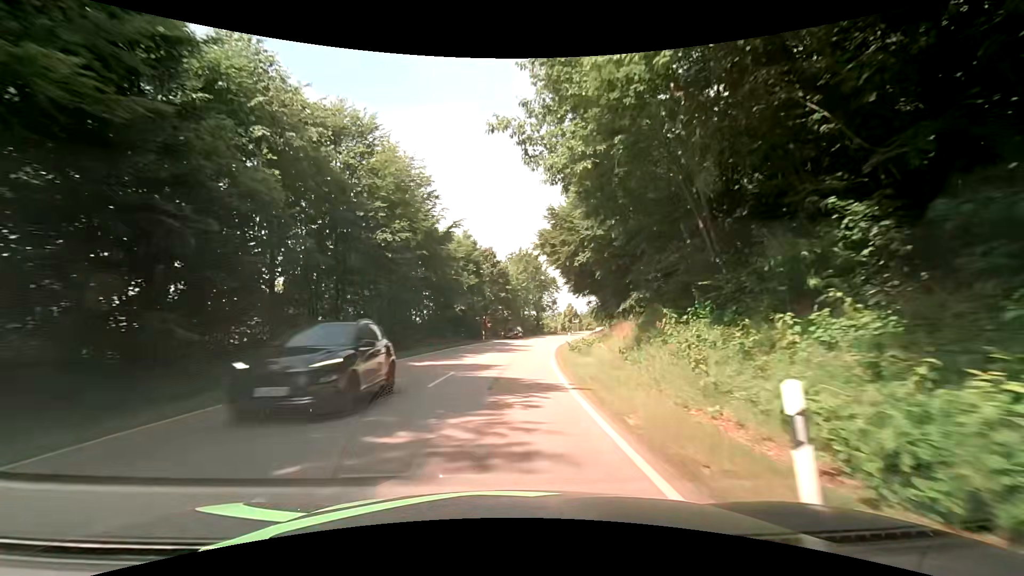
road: secondary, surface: asphalt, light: Day
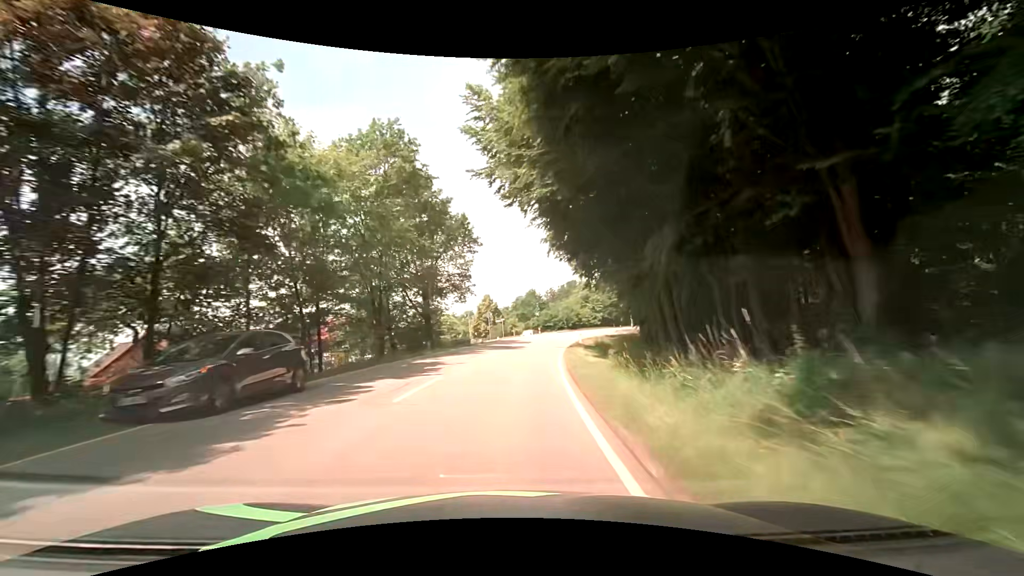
(+4.2, +49.5) m; +10°
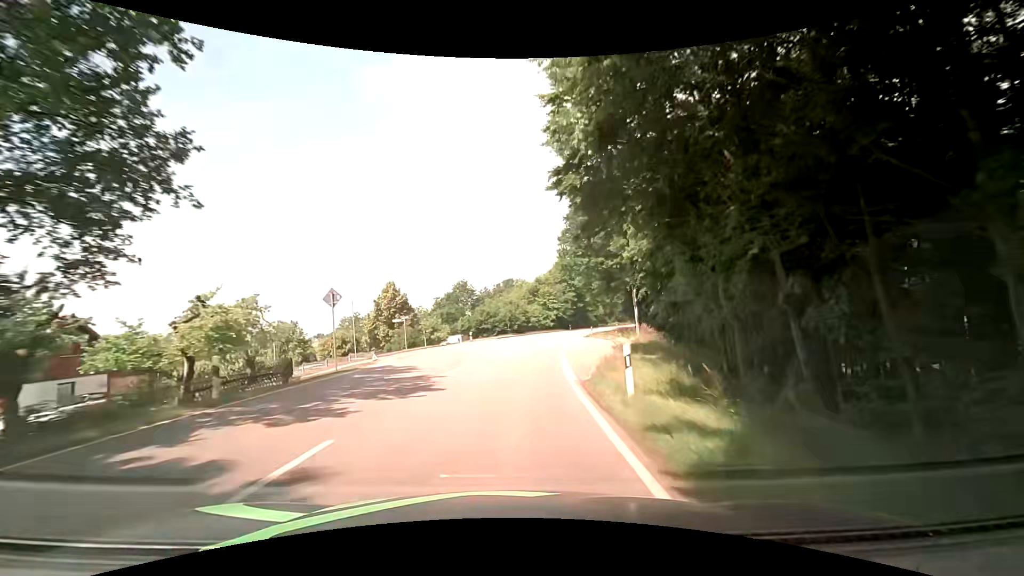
(+2.3, +30.6) m; +8°
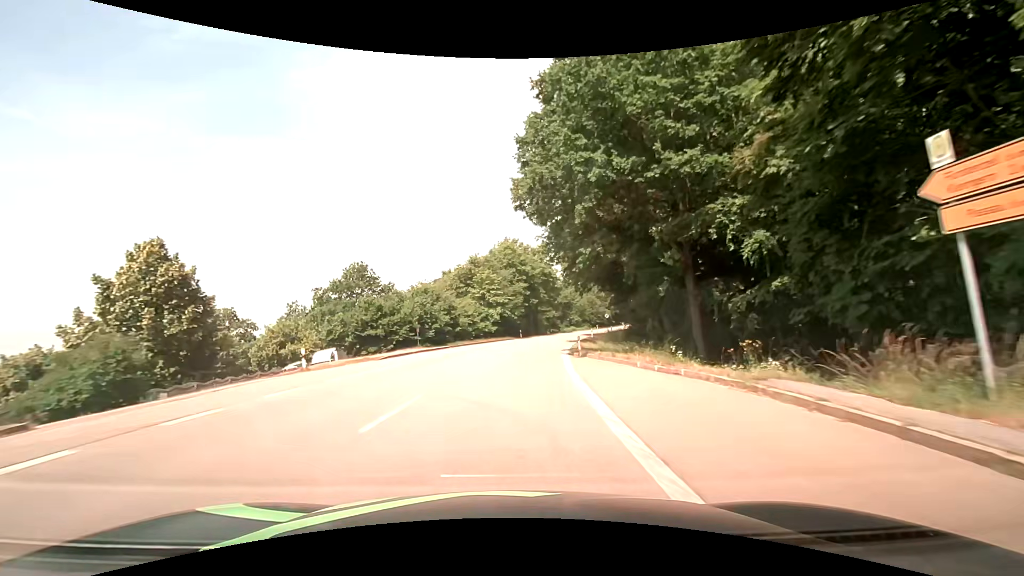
(+1.9, +30.5) m; +7°
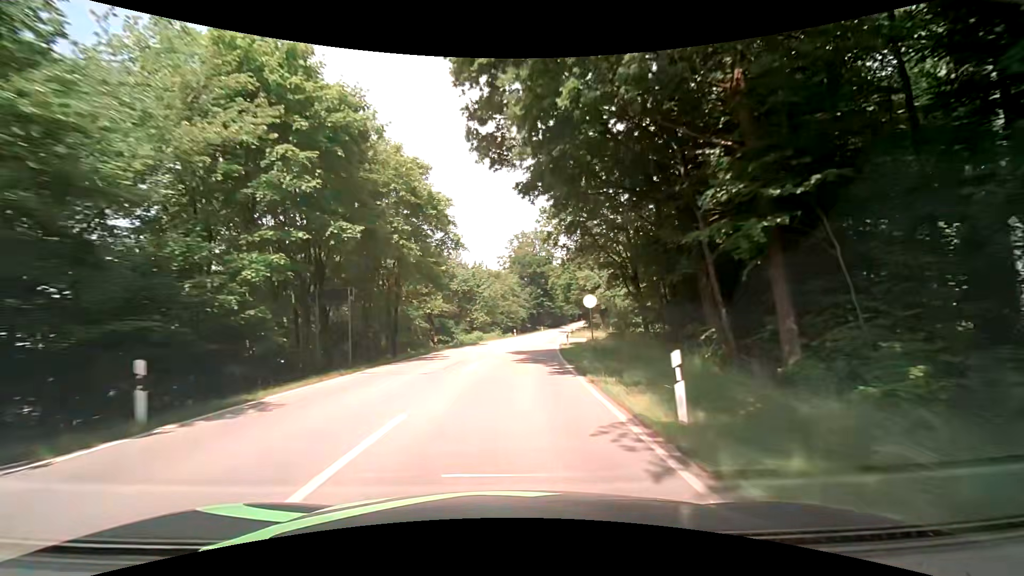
(+5.0, +49.8) m; +12°
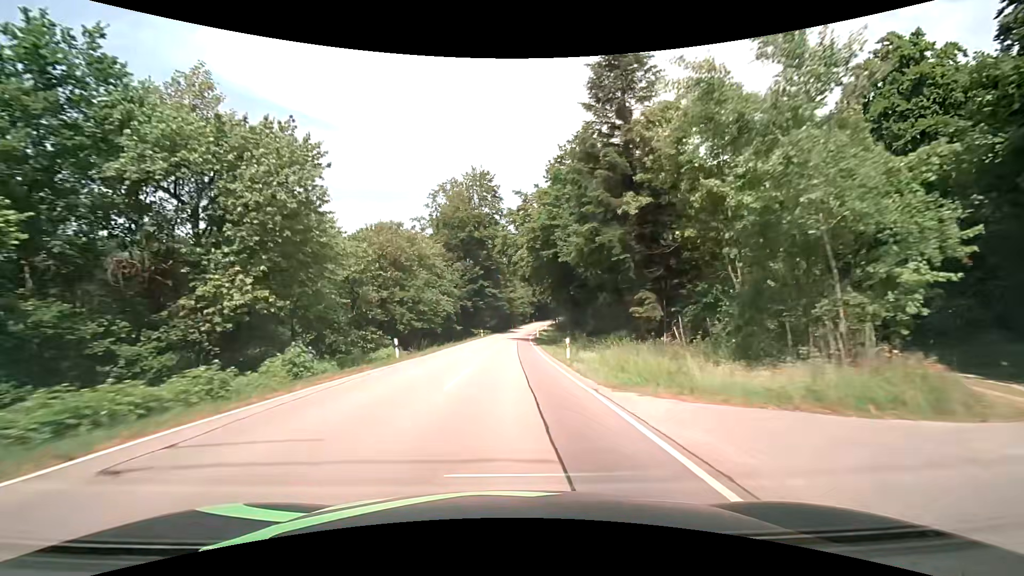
(+3.3, +51.4) m; +7°
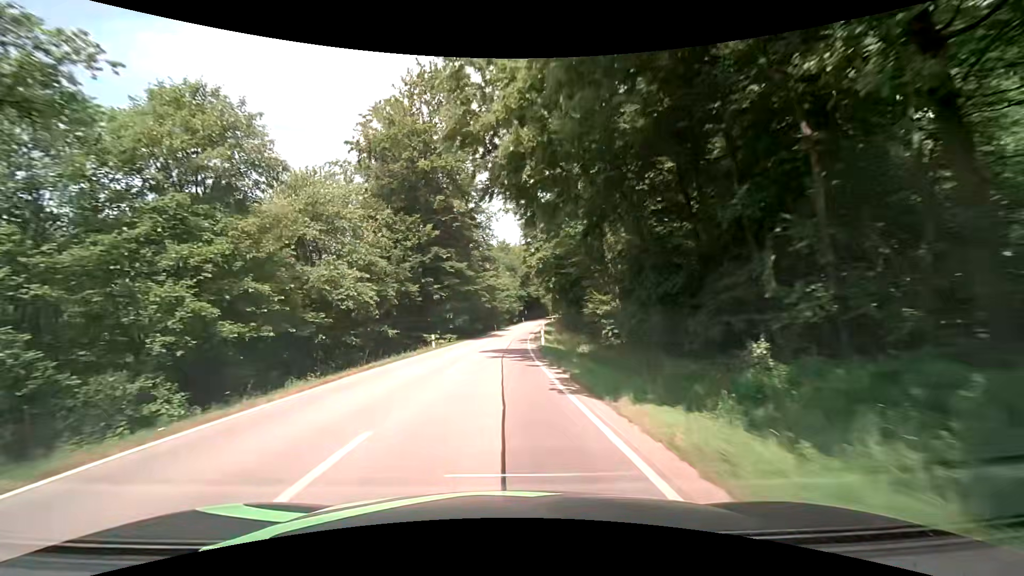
(+0.6, +32.8) m; +1°
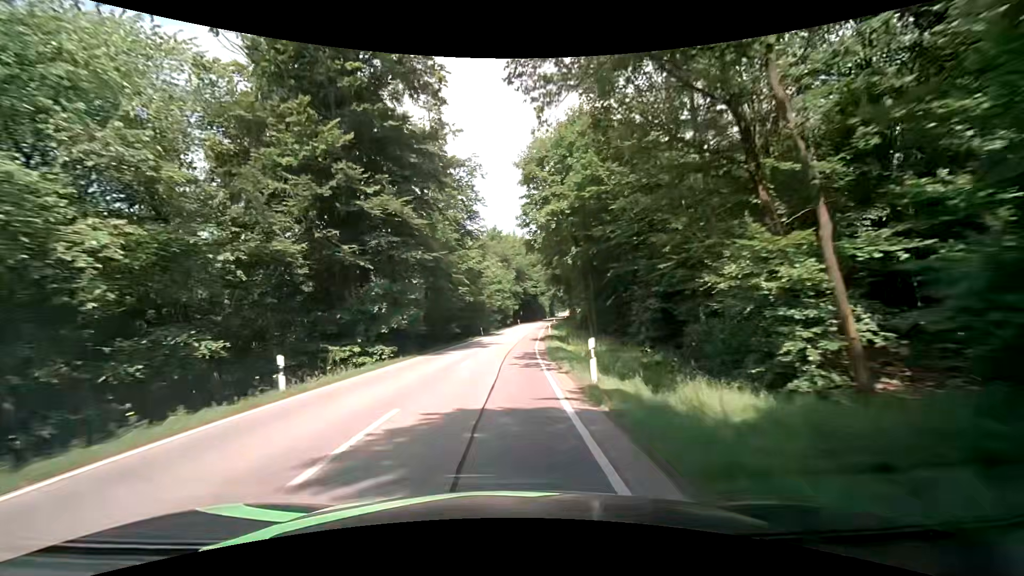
(+0.6, +21.9) m; +3°
(0, +10) (0, +20) (0, +30) (+1, +40) (+1, +50) (+2, +60) (+2, +70) (+3, +80) (+4, +90) (+5, +100) m
